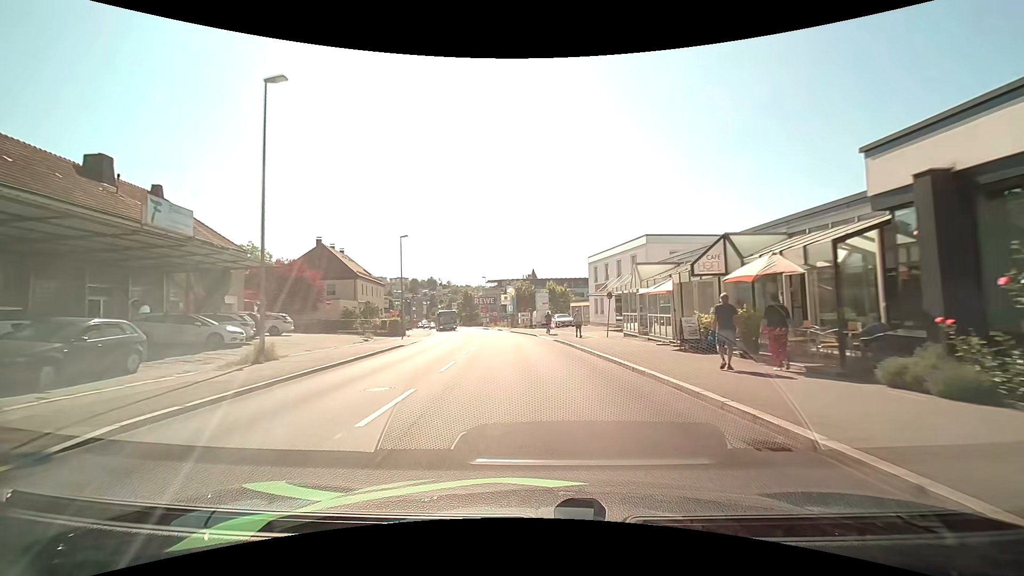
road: tertiary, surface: asphalt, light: Day
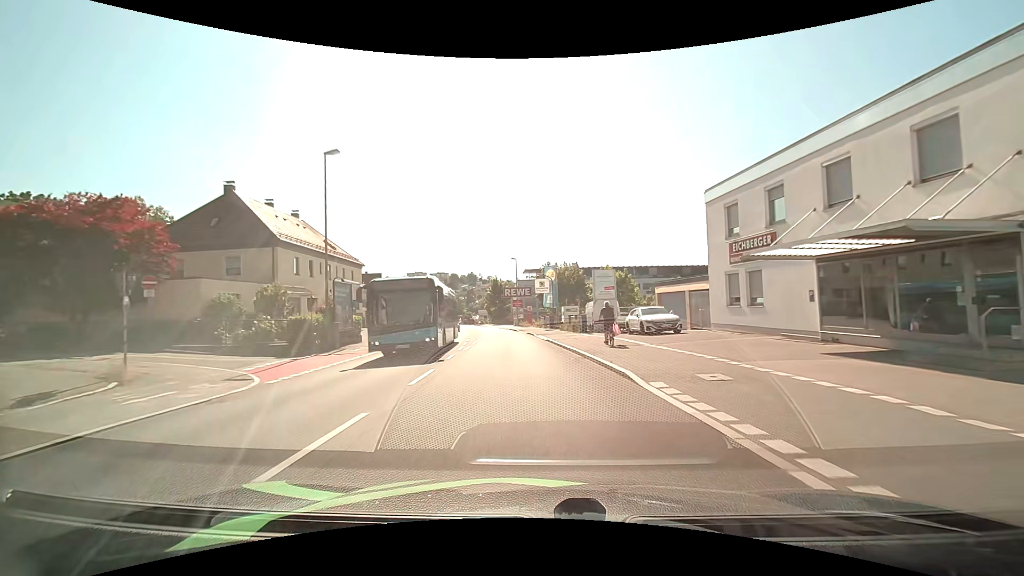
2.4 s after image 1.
(-1.0, +26.5) m; -5°
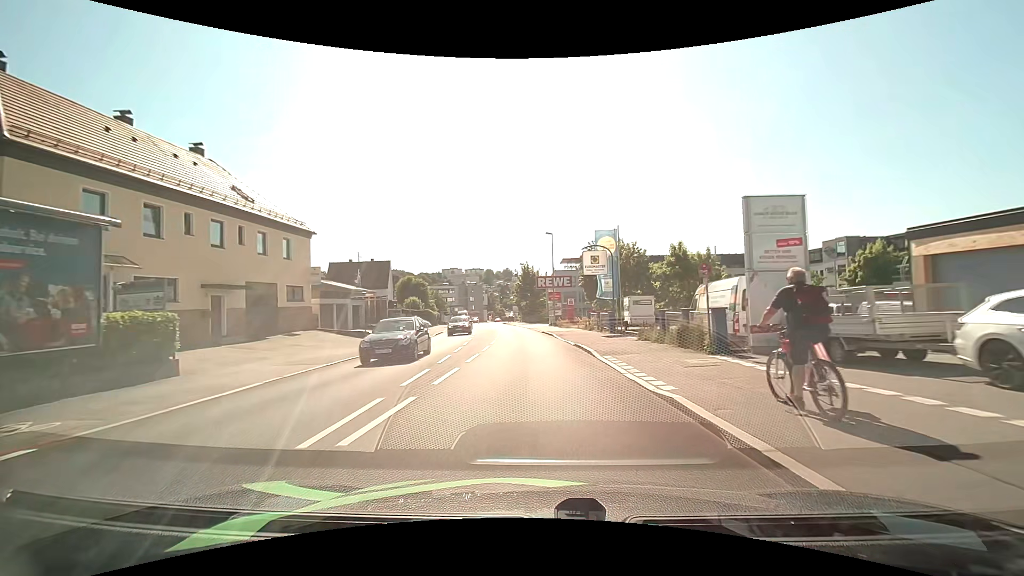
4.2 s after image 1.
(-0.7, +20.2) m; -3°
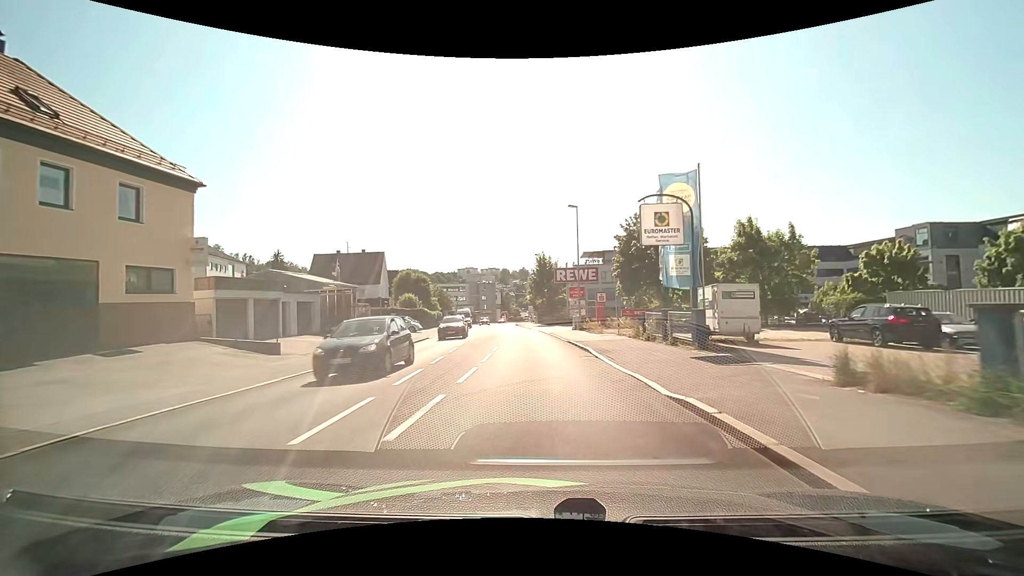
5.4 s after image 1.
(-0.4, +13.5) m; -3°
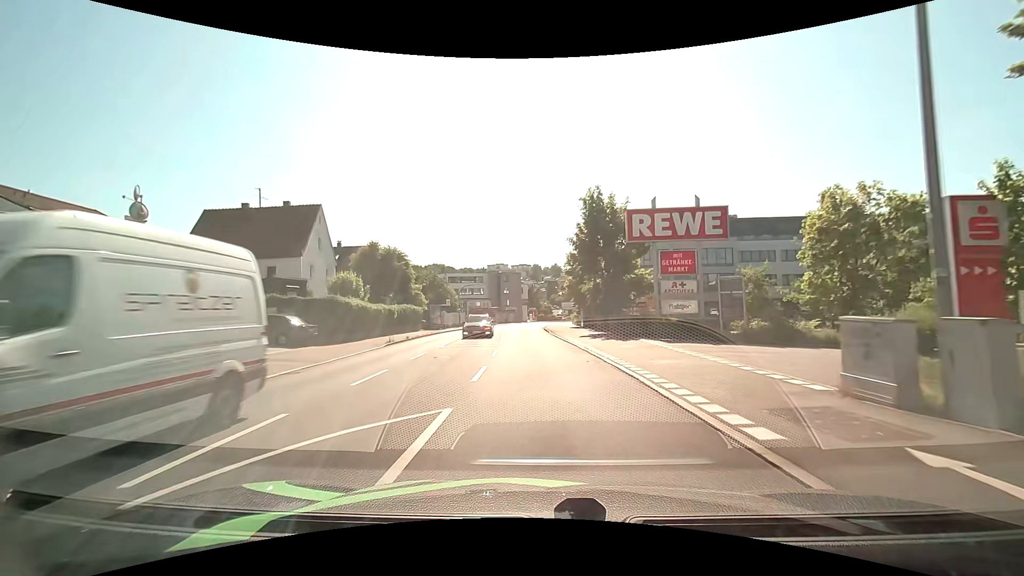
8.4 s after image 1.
(-0.8, +33.8) m; -3°
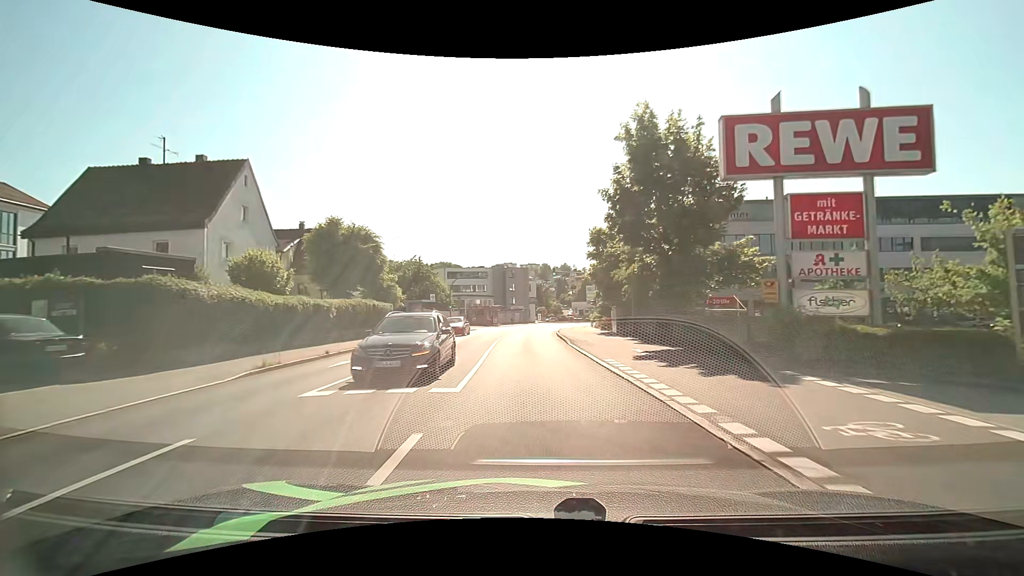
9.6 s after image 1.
(-0.2, +13.7) m; -1°
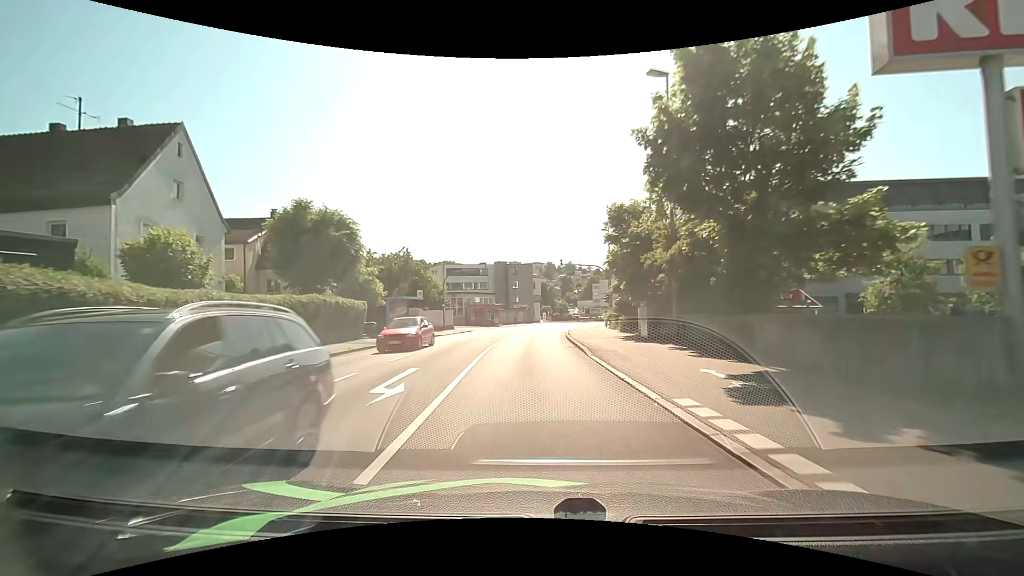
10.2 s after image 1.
(0.0, +6.8) m; 0°
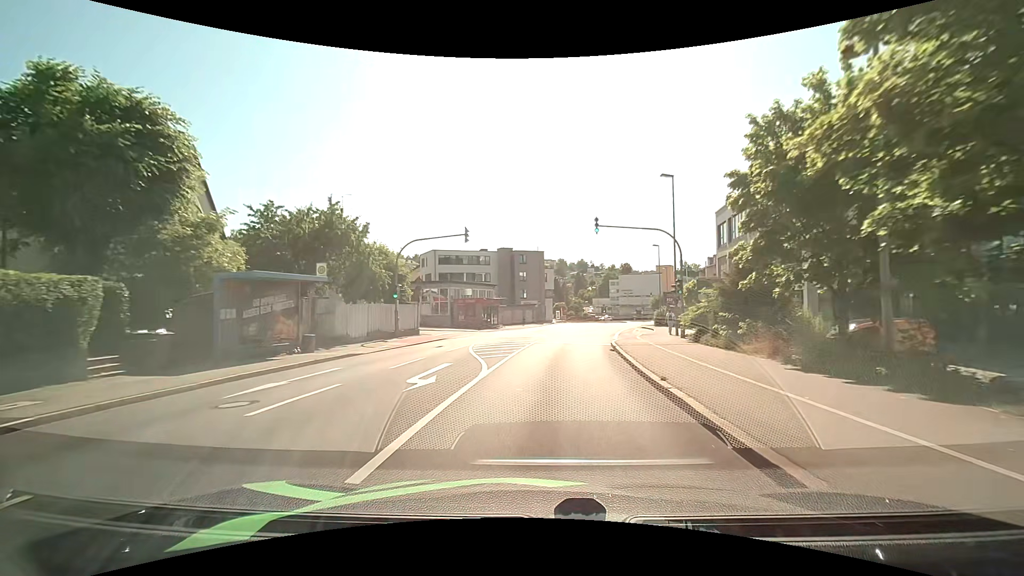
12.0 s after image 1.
(-0.3, +20.2) m; -2°
(0, +10) (+1, +20) (+2, +30) (+4, +40) (+6, +49) (+9, +59) (+11, +69) (+15, +78) (+18, +88) (+22, +97) m
